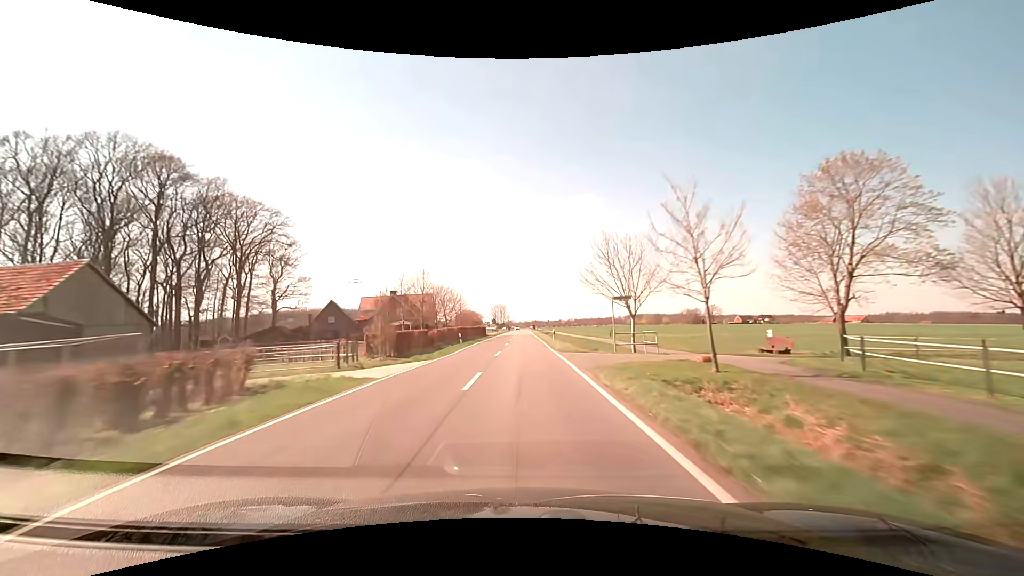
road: secondary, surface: asphalt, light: Day
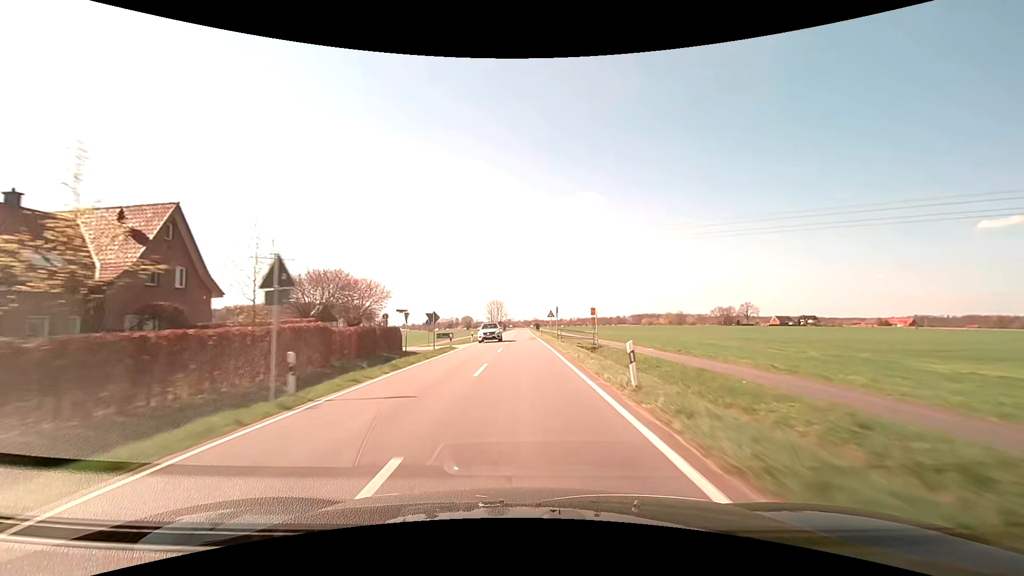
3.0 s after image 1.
(0.0, +78.6) m; 0°
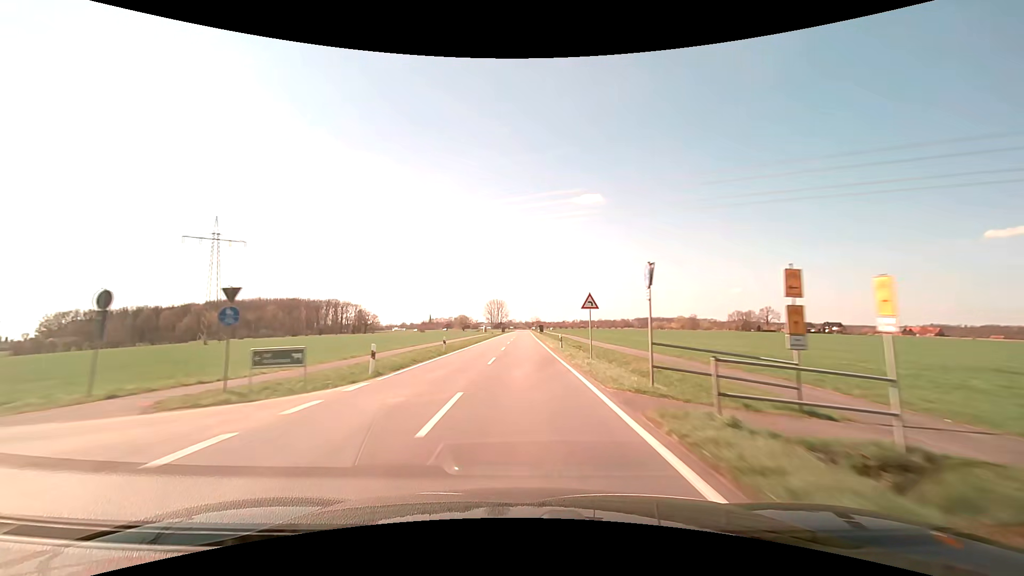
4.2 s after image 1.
(-0.1, +31.3) m; 0°
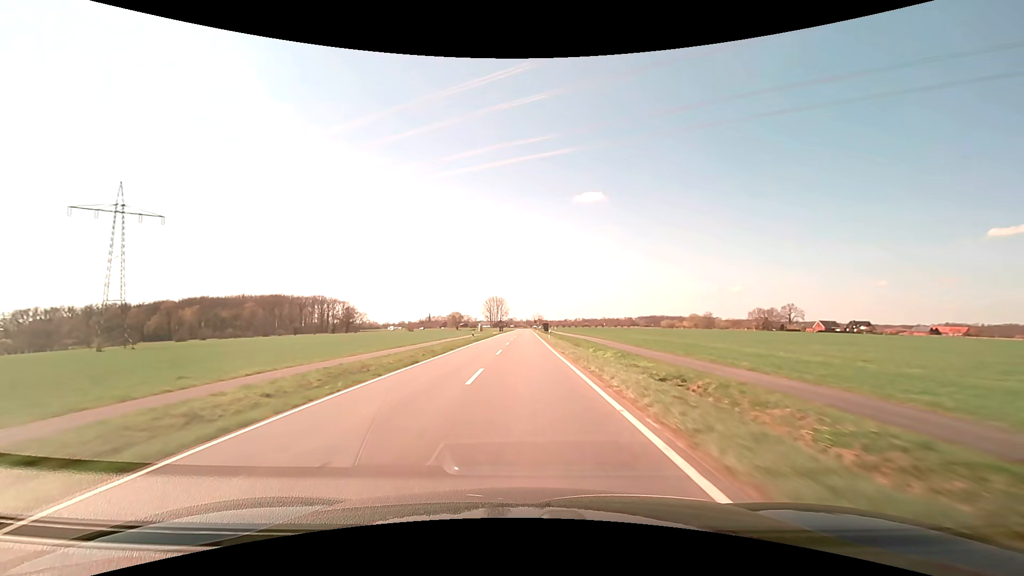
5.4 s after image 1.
(0.0, +31.3) m; 0°
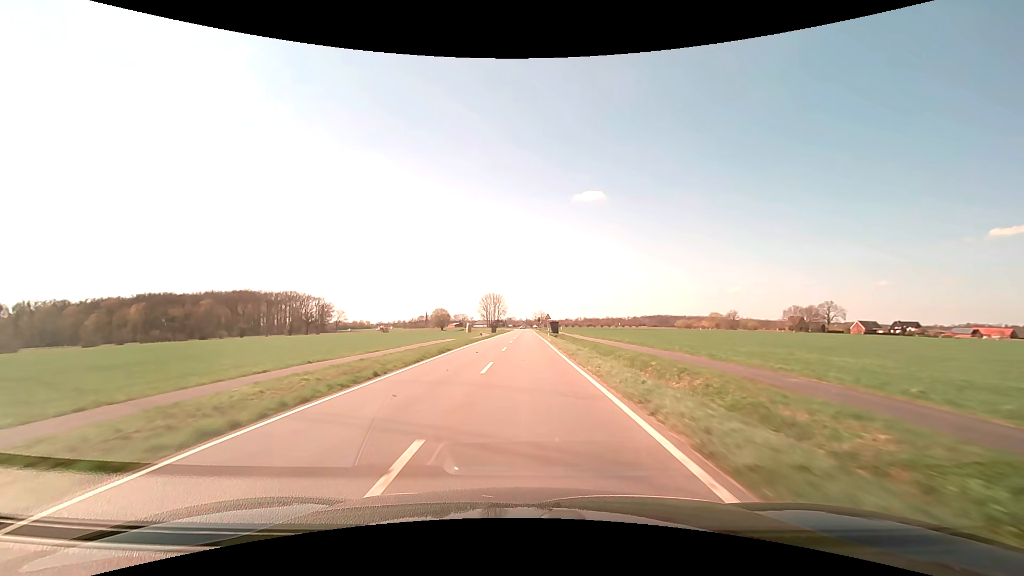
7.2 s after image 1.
(+0.1, +46.0) m; 0°
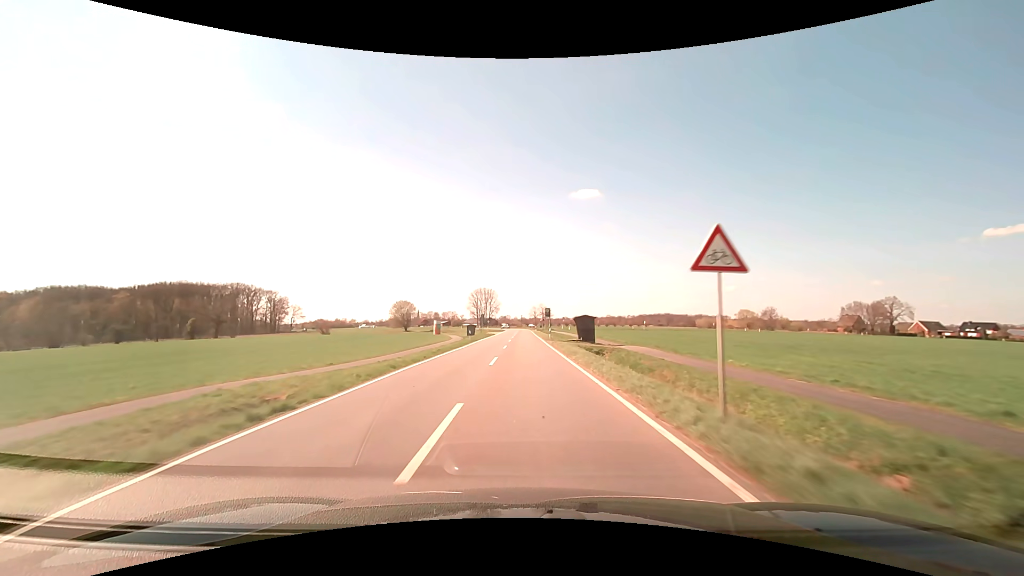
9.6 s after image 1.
(+0.2, +57.9) m; +1°
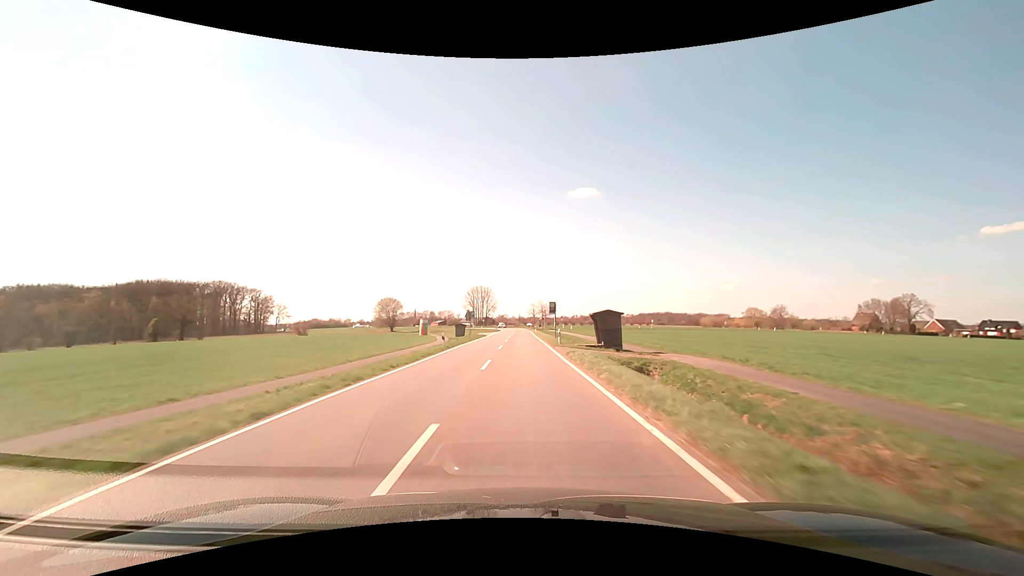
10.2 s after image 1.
(0.0, +13.9) m; 0°
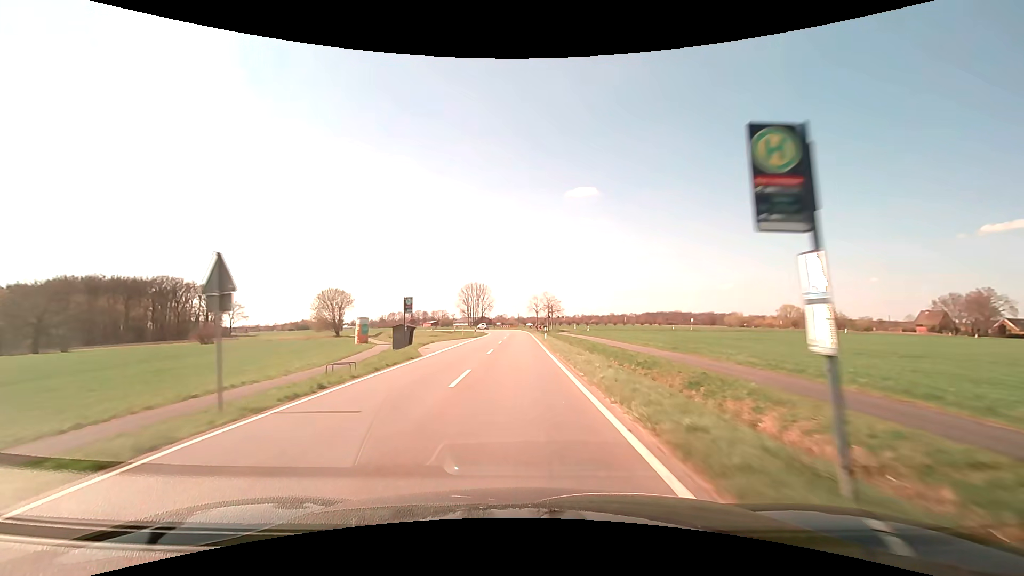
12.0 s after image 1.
(+0.1, +40.3) m; 0°
